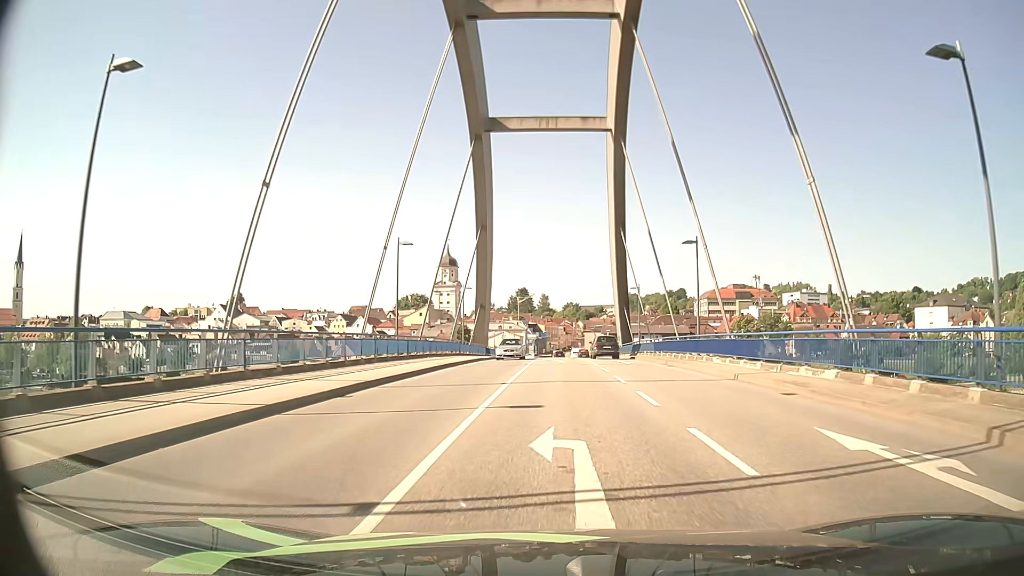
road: secondary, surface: asphalt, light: Day
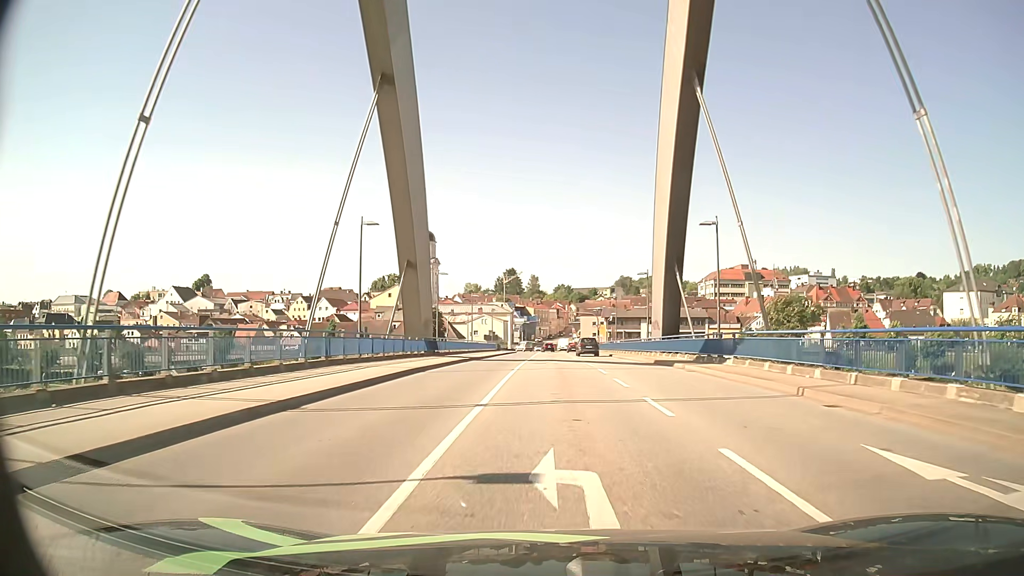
(+0.2, +31.9) m; +1°
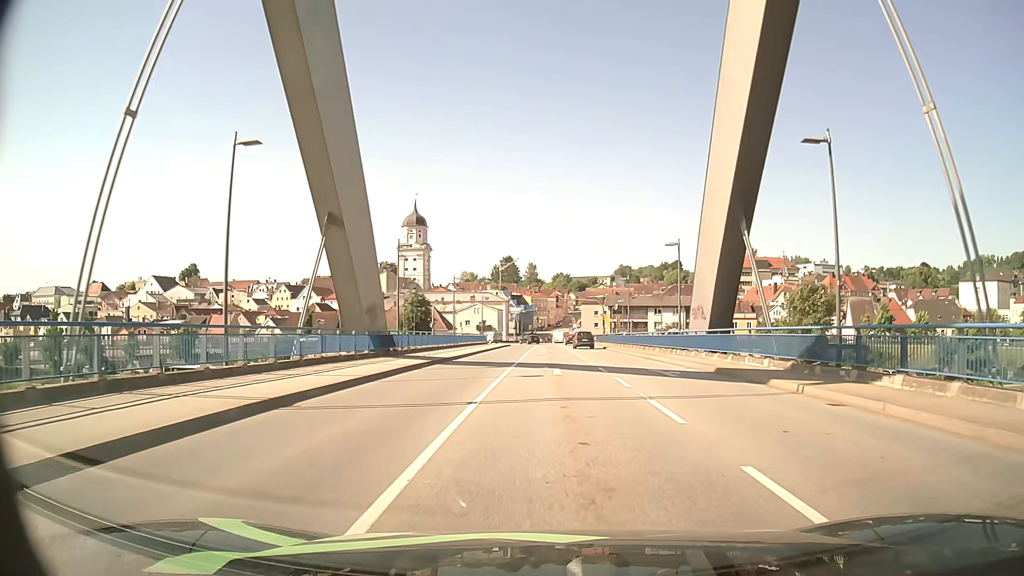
(0.0, +13.1) m; 0°
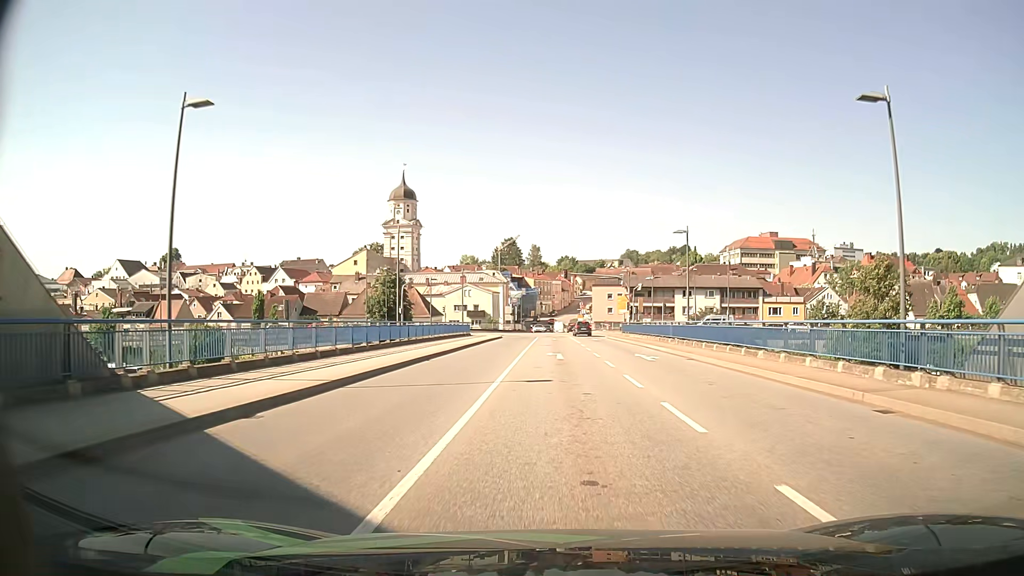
(0.0, +24.8) m; 0°
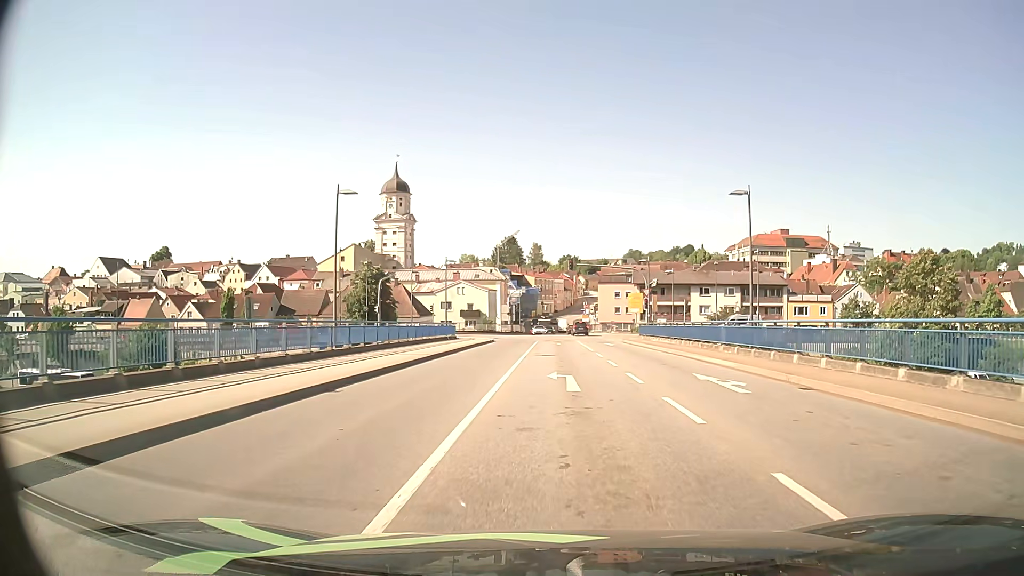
(0.0, +11.5) m; 0°
